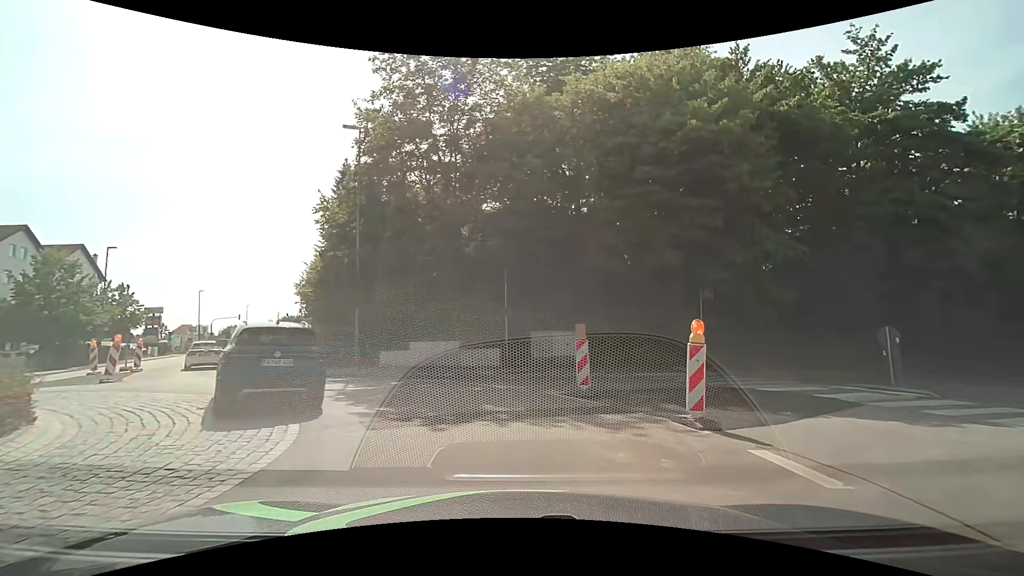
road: tertiary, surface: asphalt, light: Day
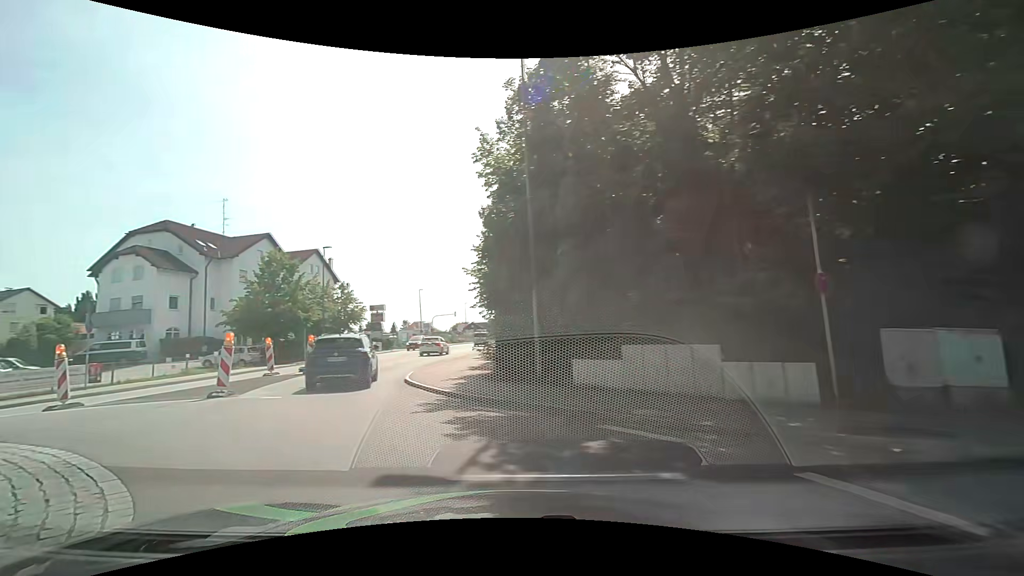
(-1.1, +8.7) m; -24°
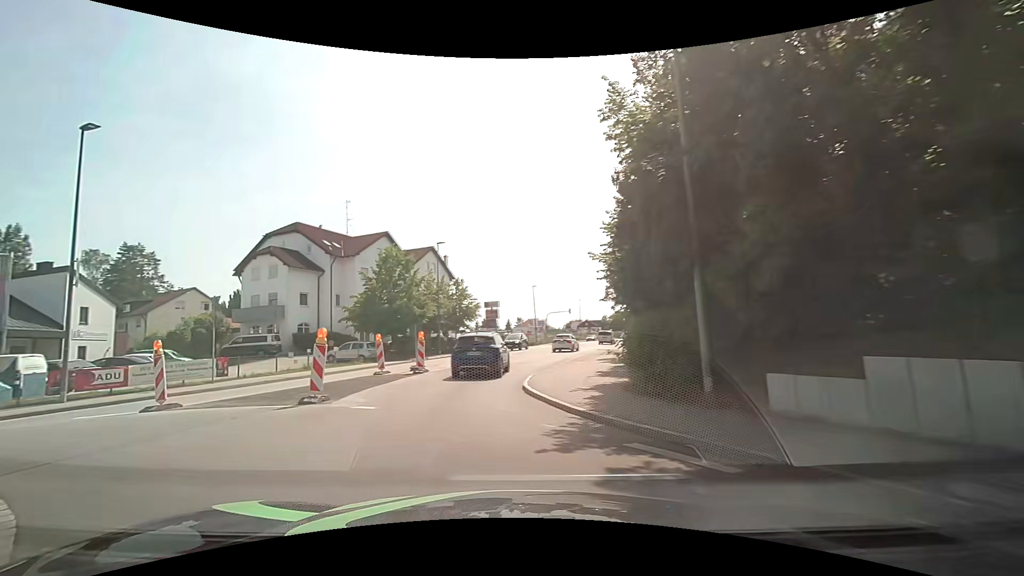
(-0.4, +3.2) m; -12°
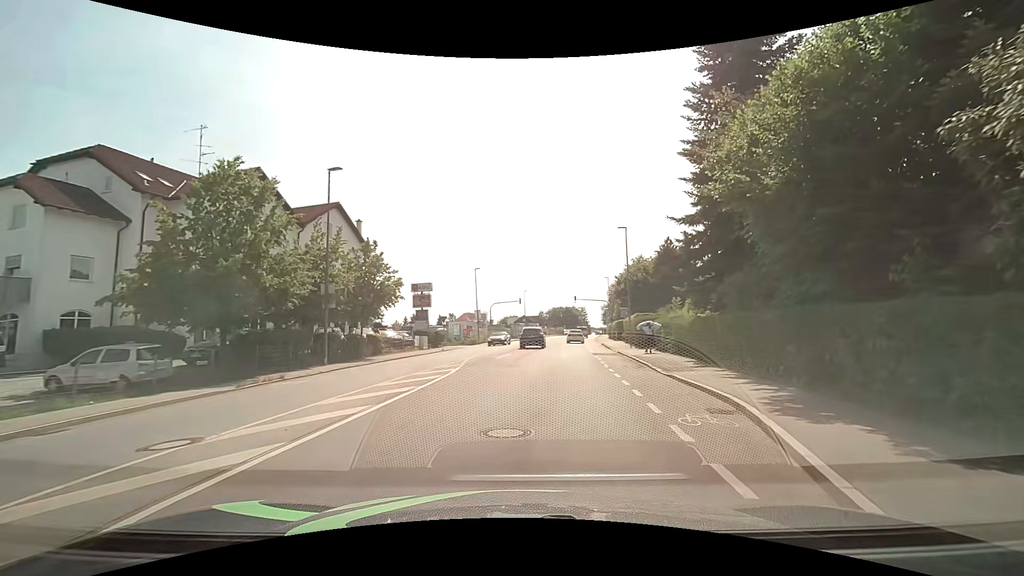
(-1.3, +19.1) m; +8°
(0, +10) (+1, +20) (+2, +30) (+4, +40) (+5, +50) (+6, +60) (+8, +70) (+9, +79) (+11, +89) (+13, +99) m
